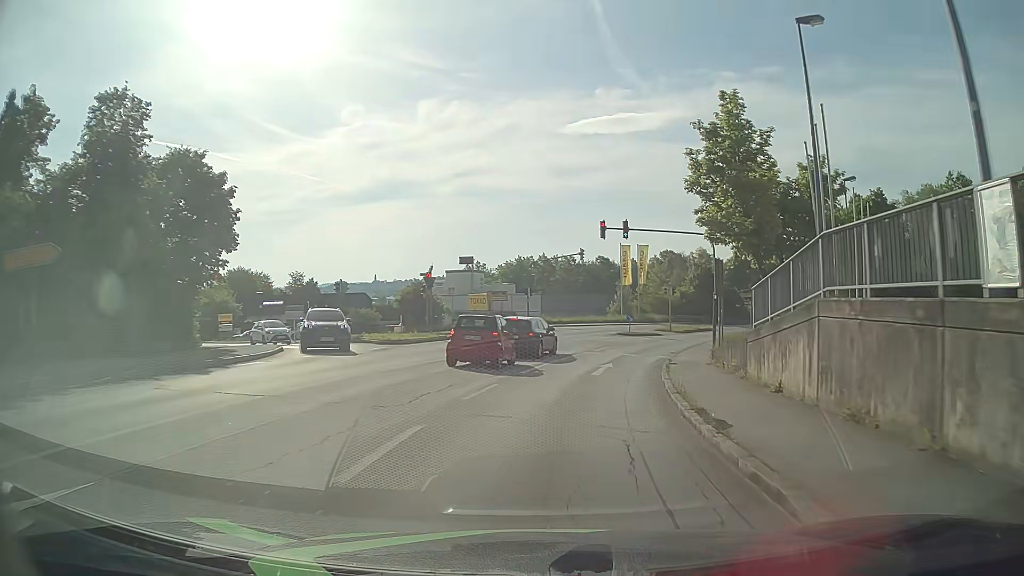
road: tertiary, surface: asphalt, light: Day
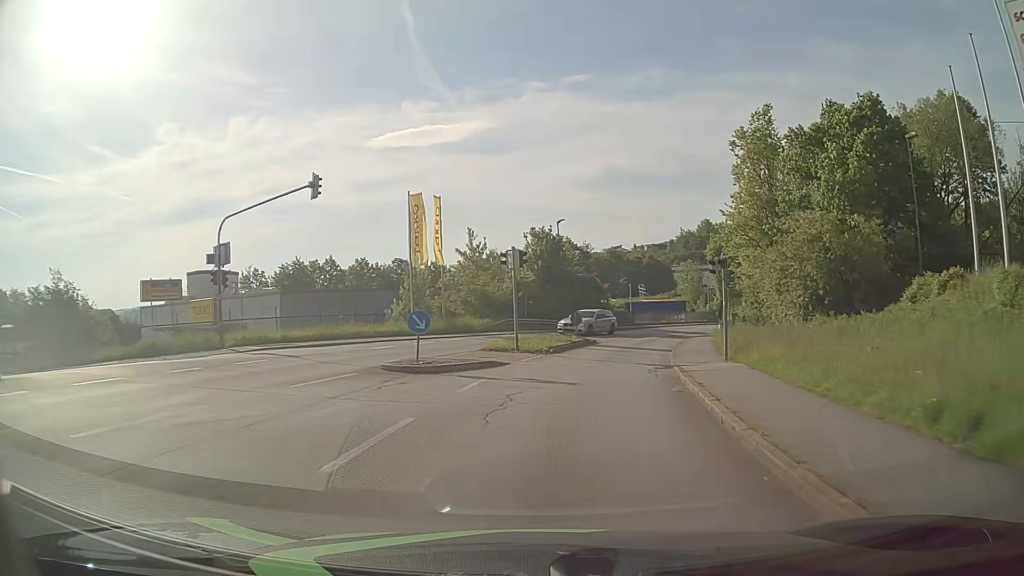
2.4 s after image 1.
(+4.2, +30.2) m; +17°
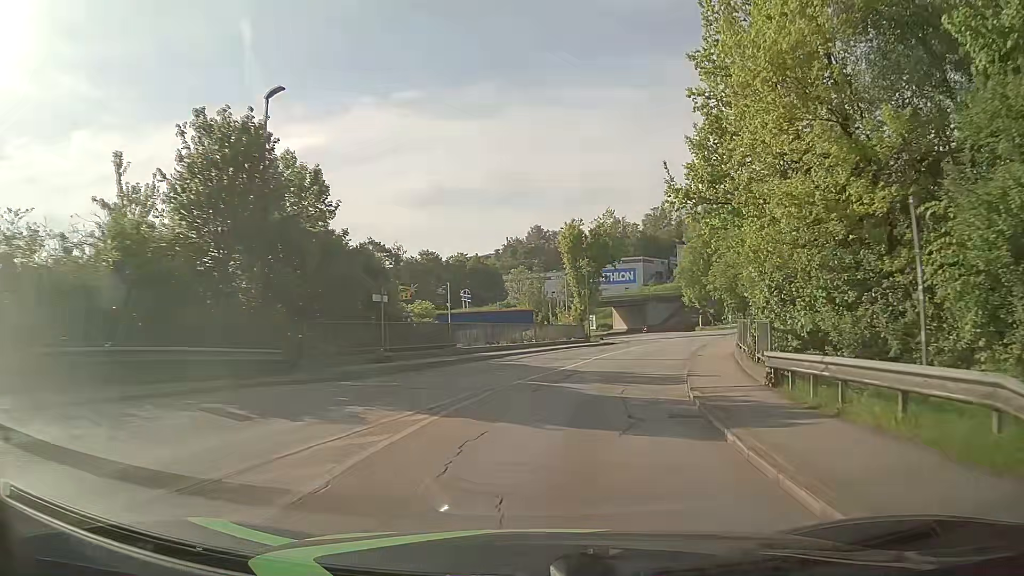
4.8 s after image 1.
(+3.7, +30.0) m; +14°
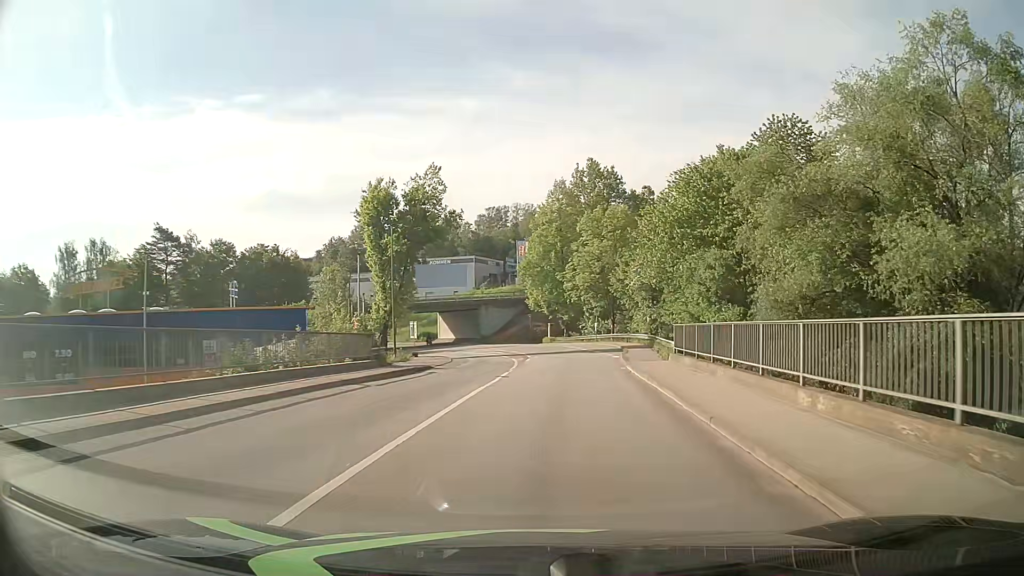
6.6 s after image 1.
(+2.8, +22.5) m; +14°
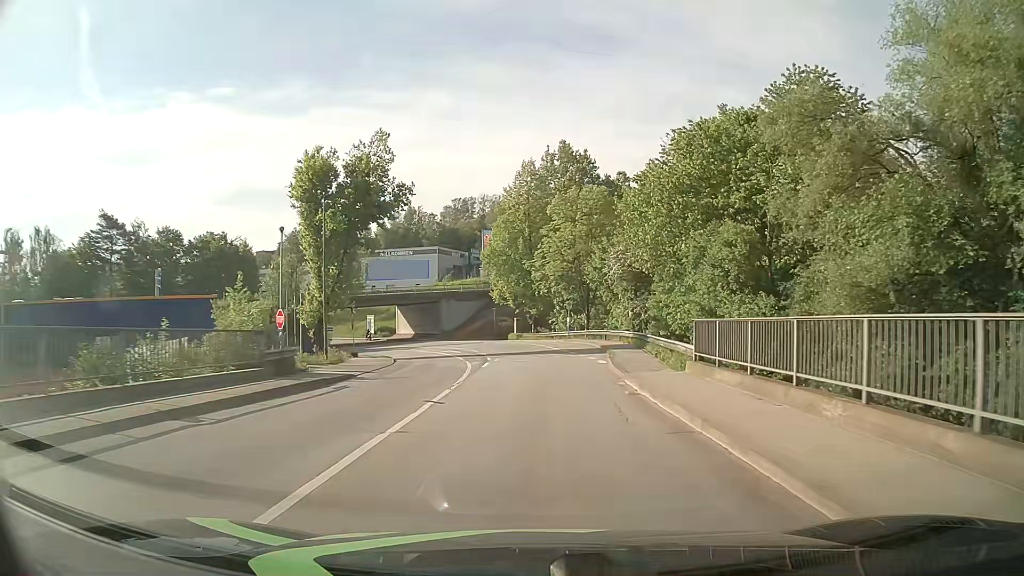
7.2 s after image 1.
(+0.2, +7.6) m; +3°
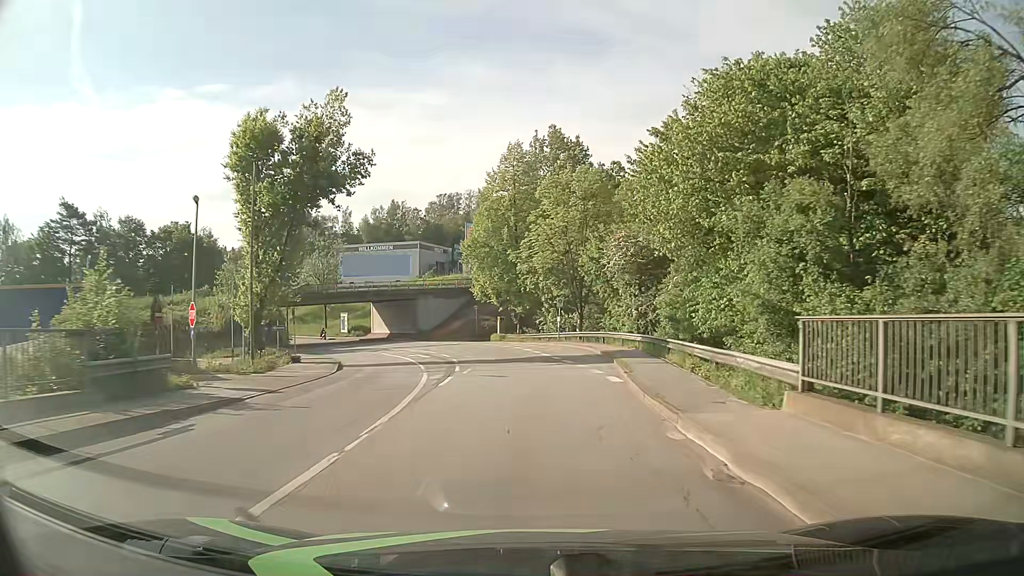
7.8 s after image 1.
(+0.1, +7.6) m; +1°
